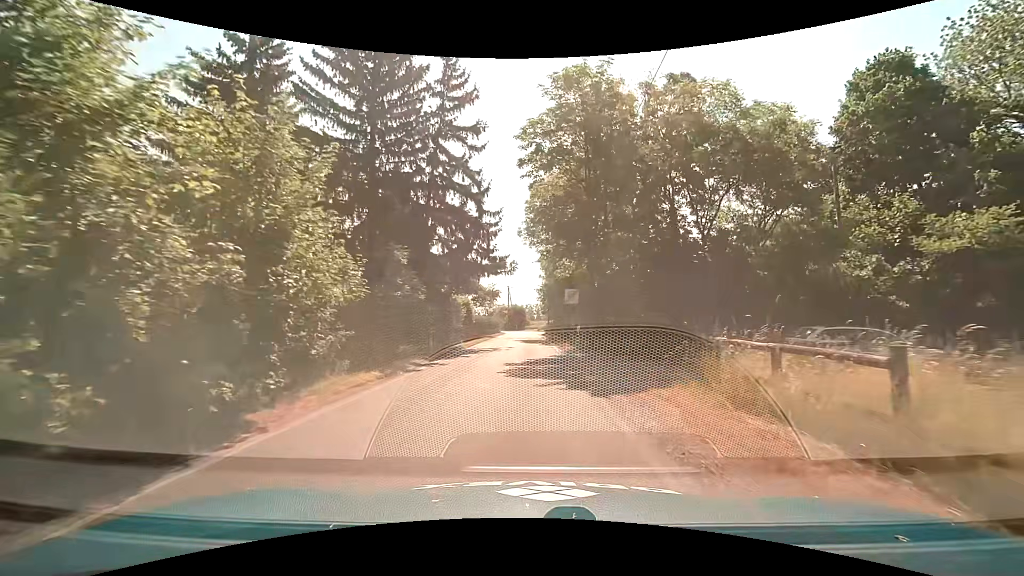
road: unclassified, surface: asphalt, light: Day
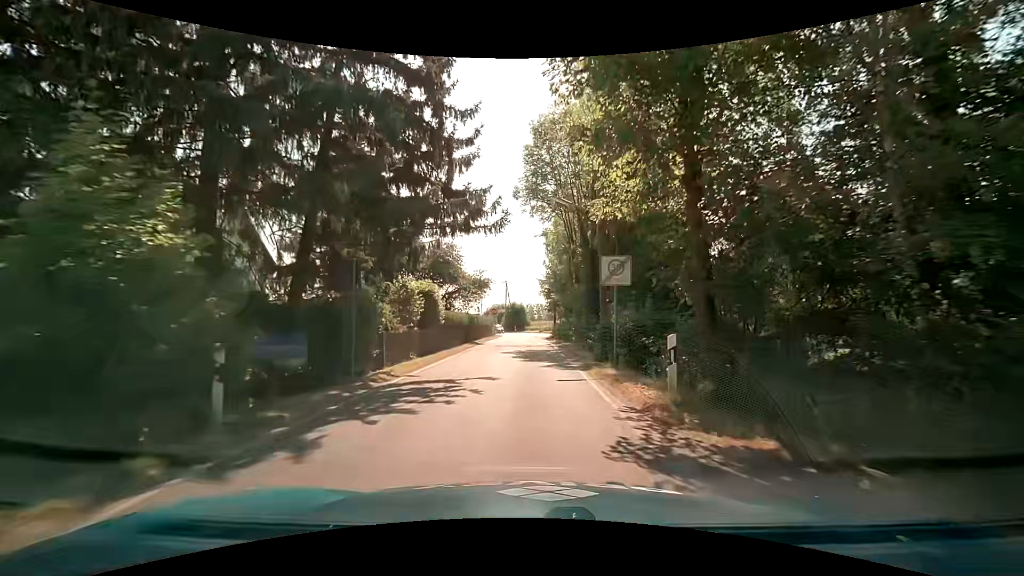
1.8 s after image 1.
(-0.1, +14.2) m; 0°
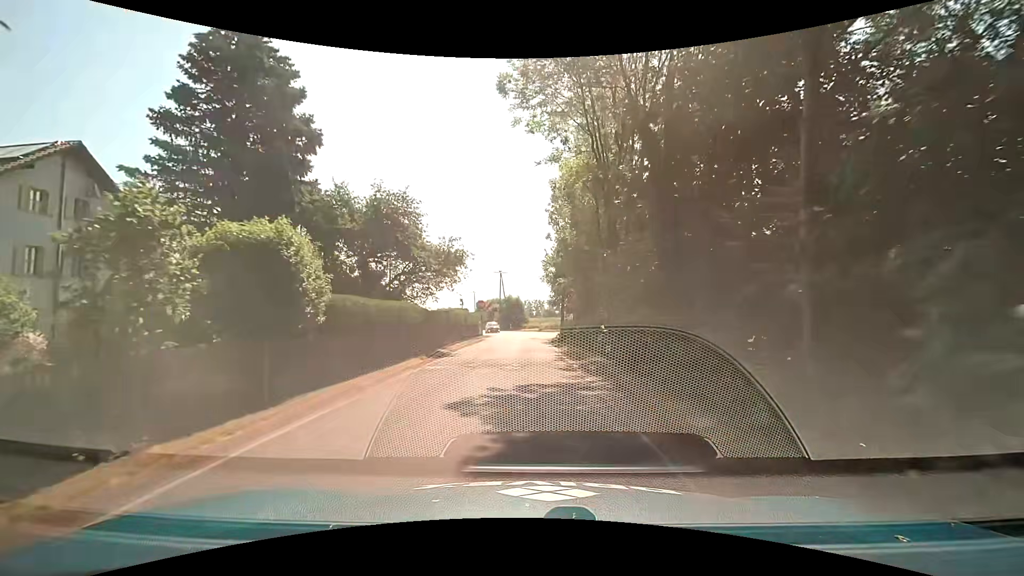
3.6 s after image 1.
(0.0, +14.3) m; +1°
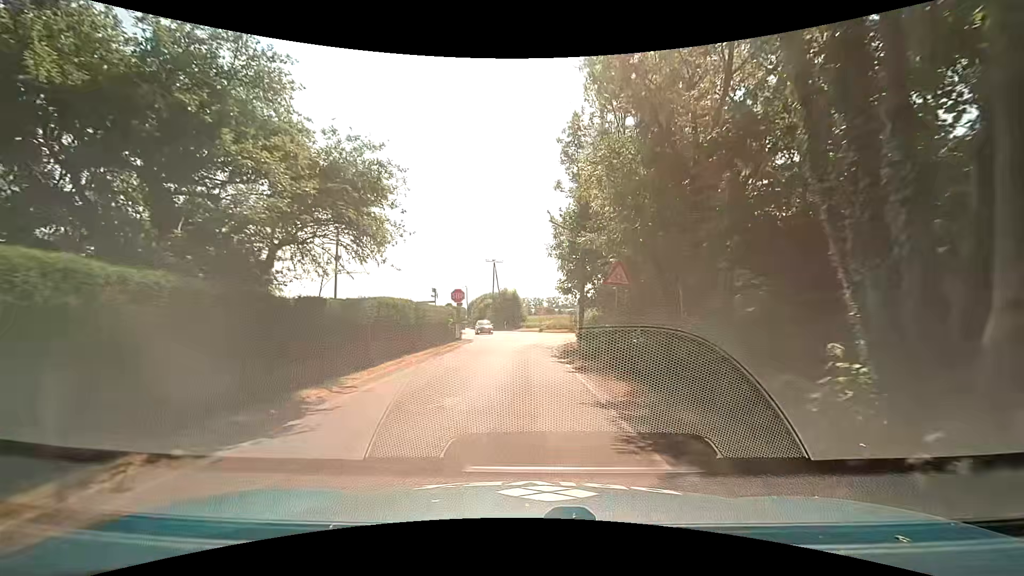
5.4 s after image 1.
(-0.3, +13.7) m; -1°
